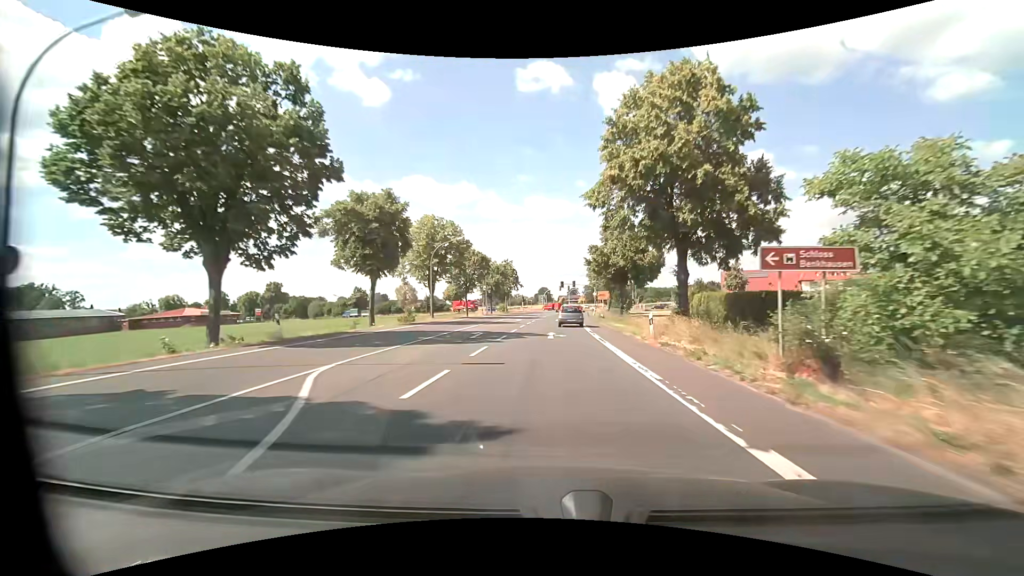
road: primary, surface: asphalt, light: Day
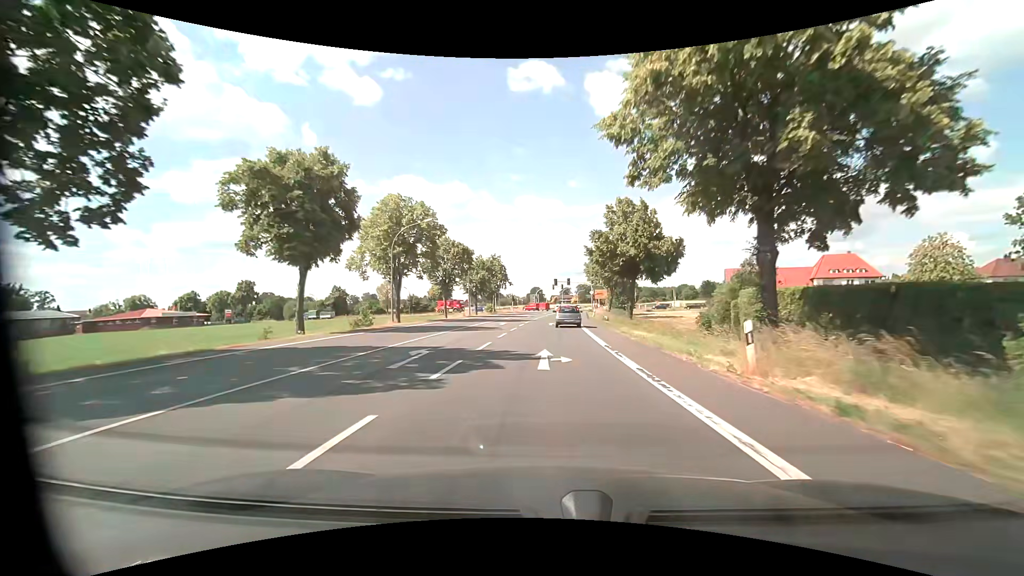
(+0.1, +10.1) m; +1°
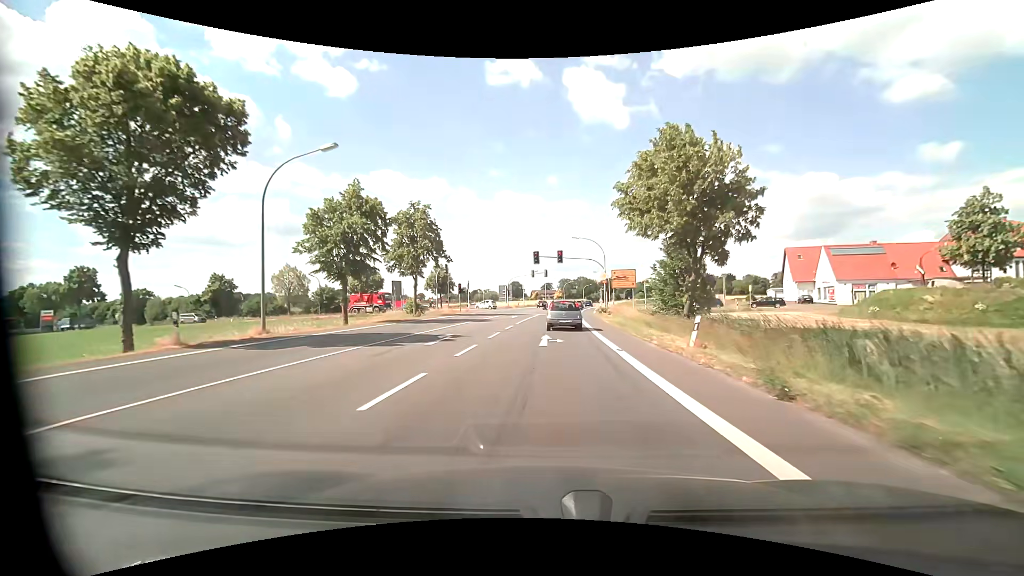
(+1.0, +44.8) m; +2°
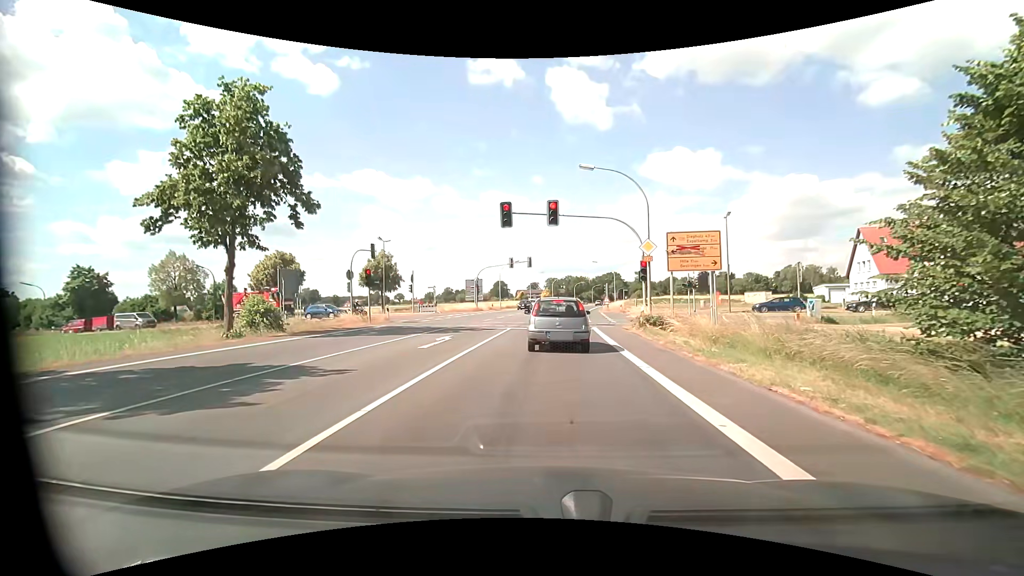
(+0.4, +25.2) m; +2°
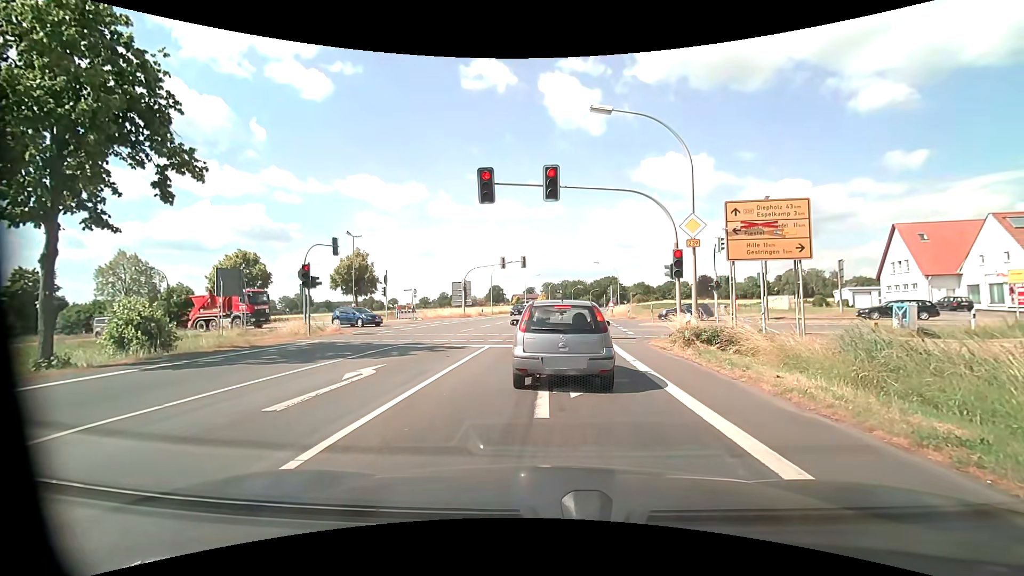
(0.0, +7.2) m; -1°
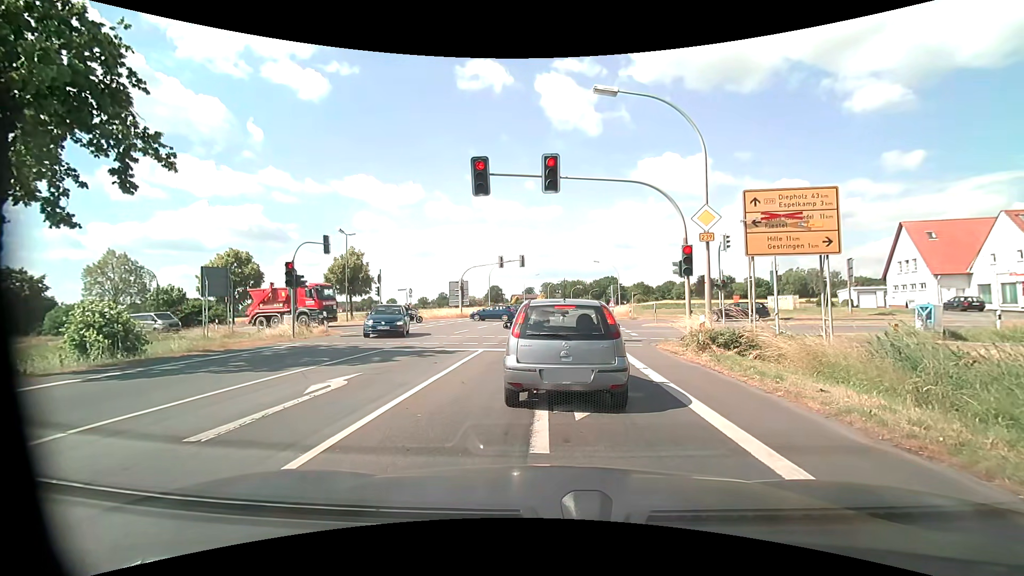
(0.0, +1.4) m; 0°
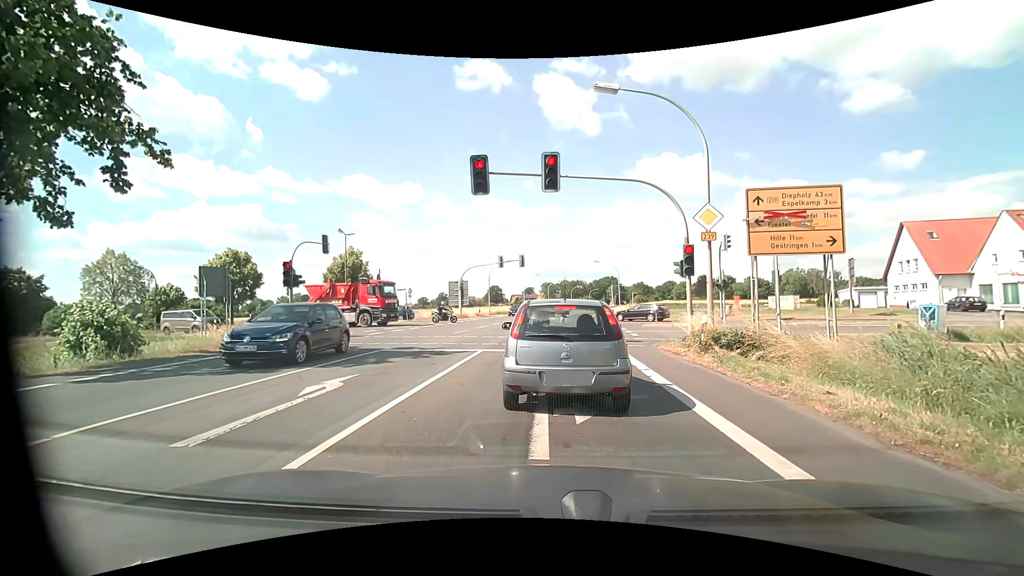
(0.0, +0.2) m; 0°
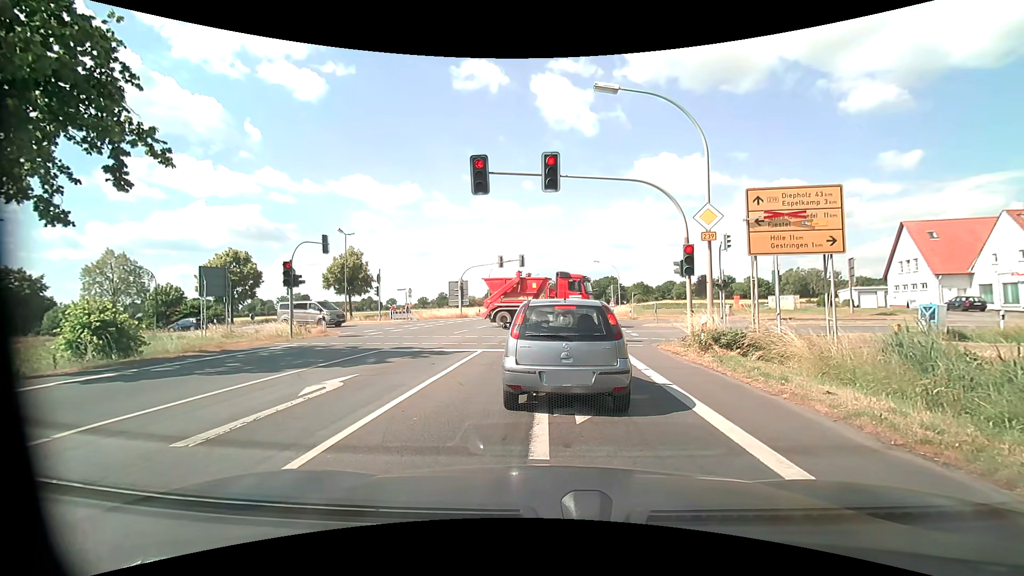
(0.0, +0.1) m; 0°
(0, +10) (+1, +20) (+2, +30) (+2, +40) (+4, +50) (+5, +60) (+6, +70) (+7, +80) (+9, +89) (+11, +99) m
